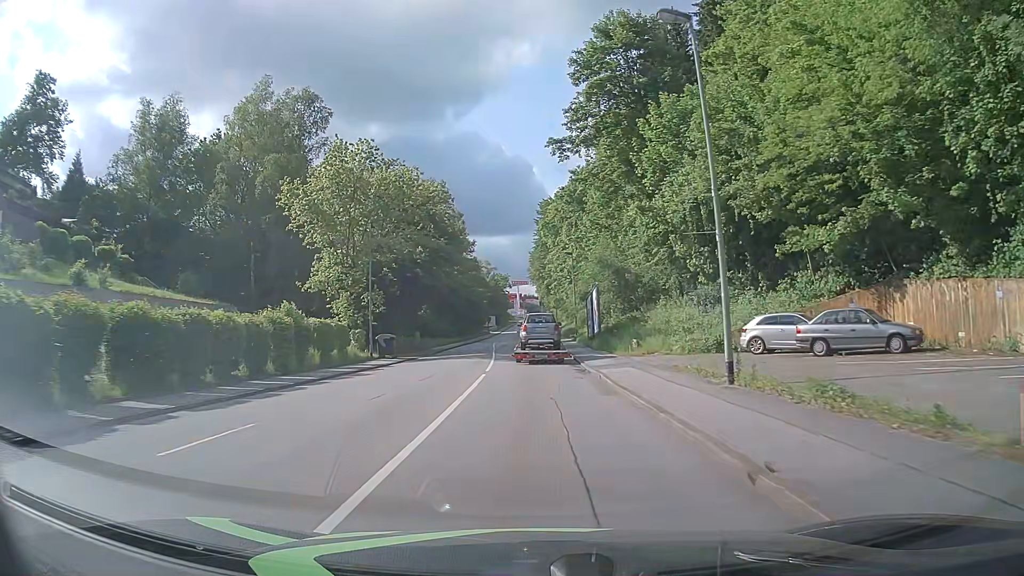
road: tertiary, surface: asphalt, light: Day
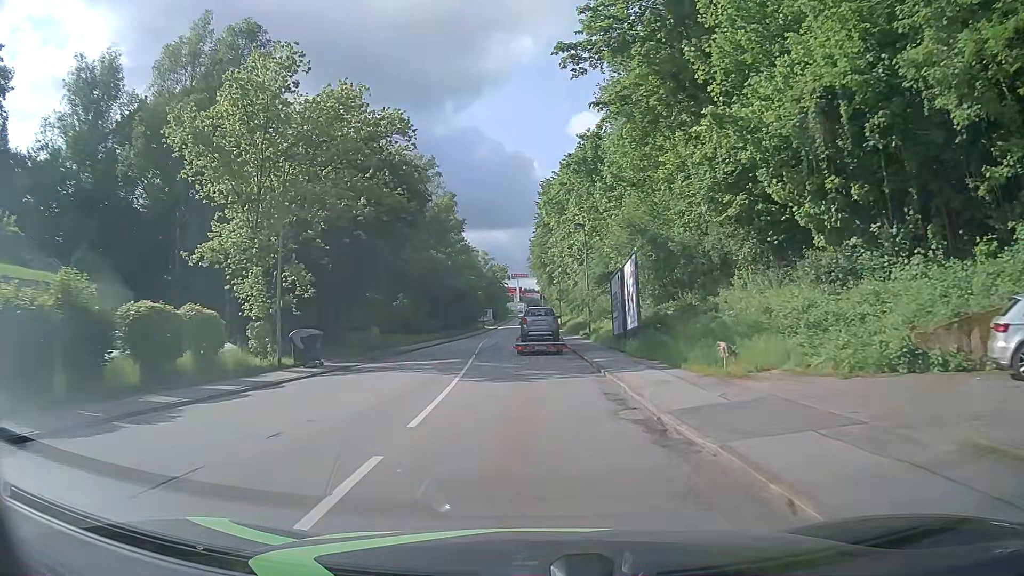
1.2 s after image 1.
(-0.1, +14.5) m; 0°
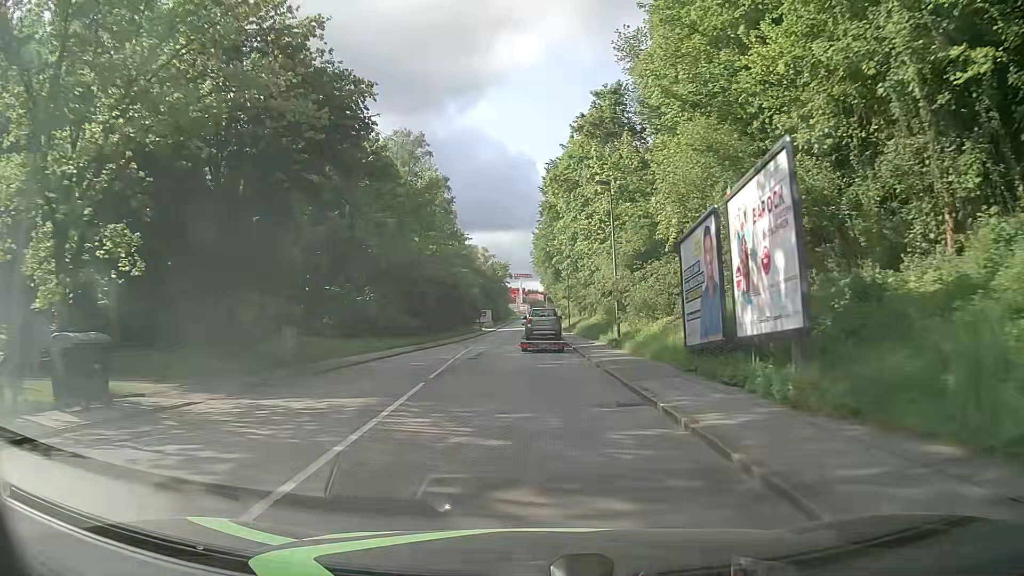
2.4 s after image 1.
(0.0, +14.6) m; 0°
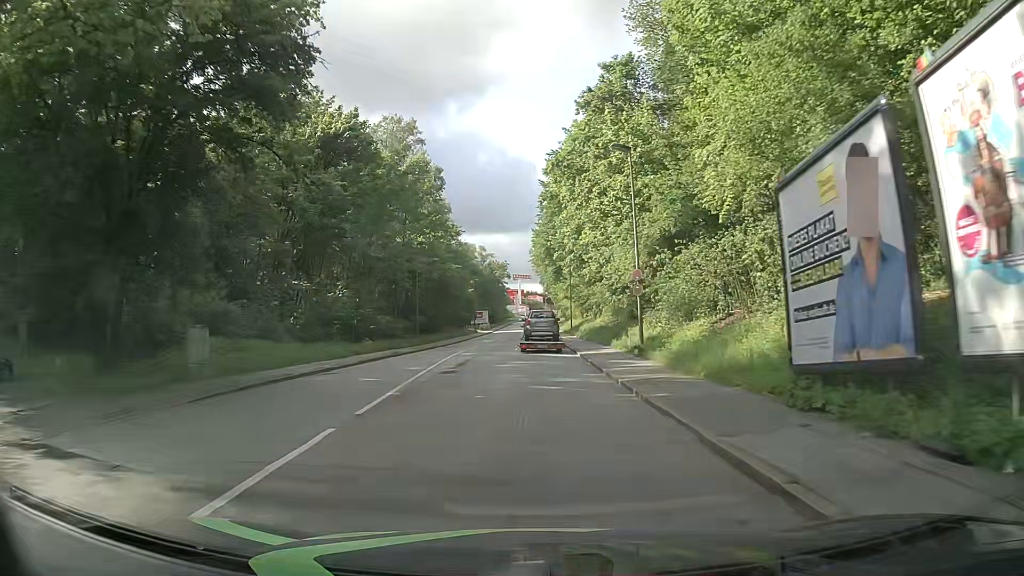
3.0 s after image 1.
(0.0, +7.2) m; 0°
